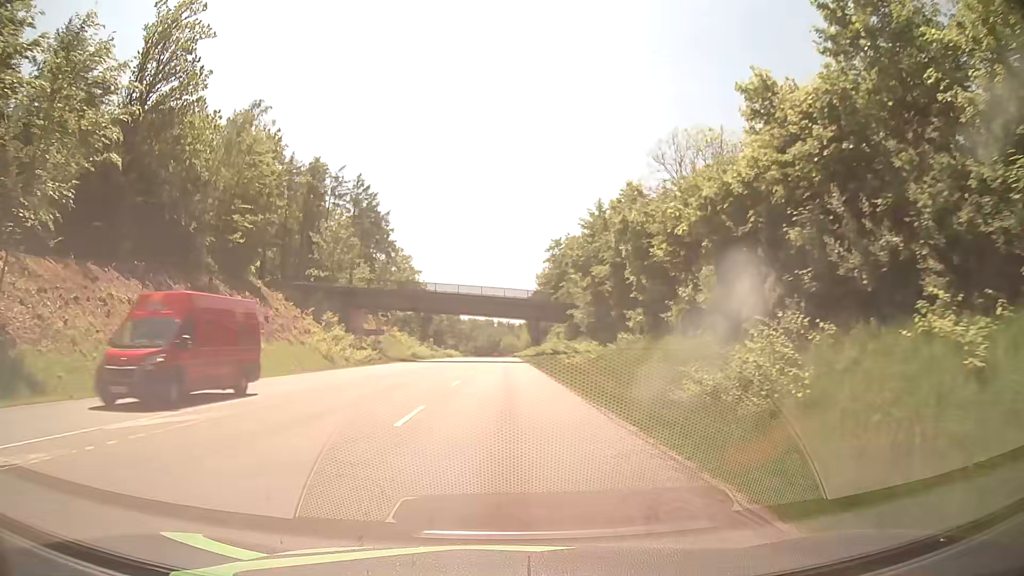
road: secondary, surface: asphalt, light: Day
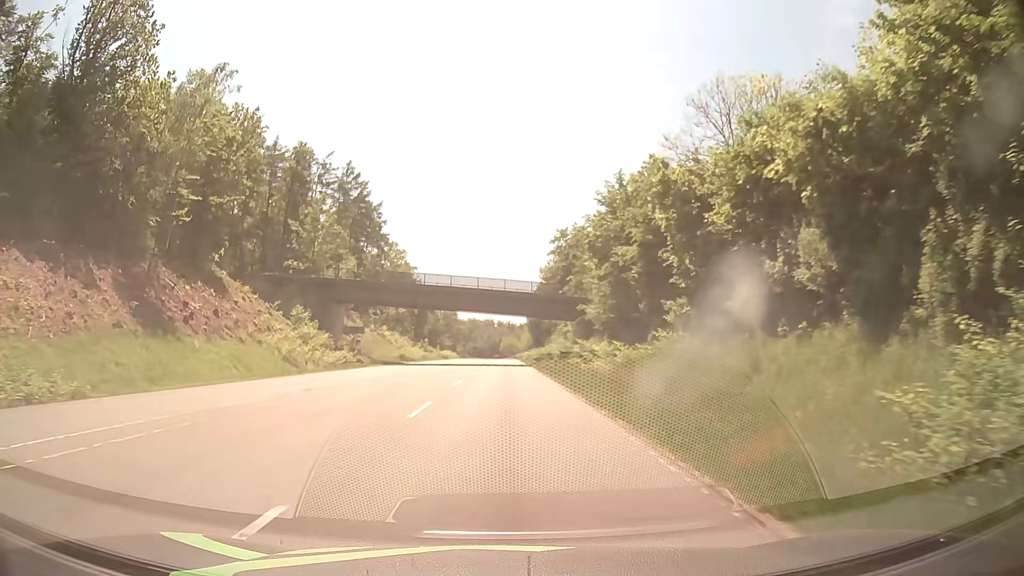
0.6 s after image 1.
(0.0, +10.1) m; 0°
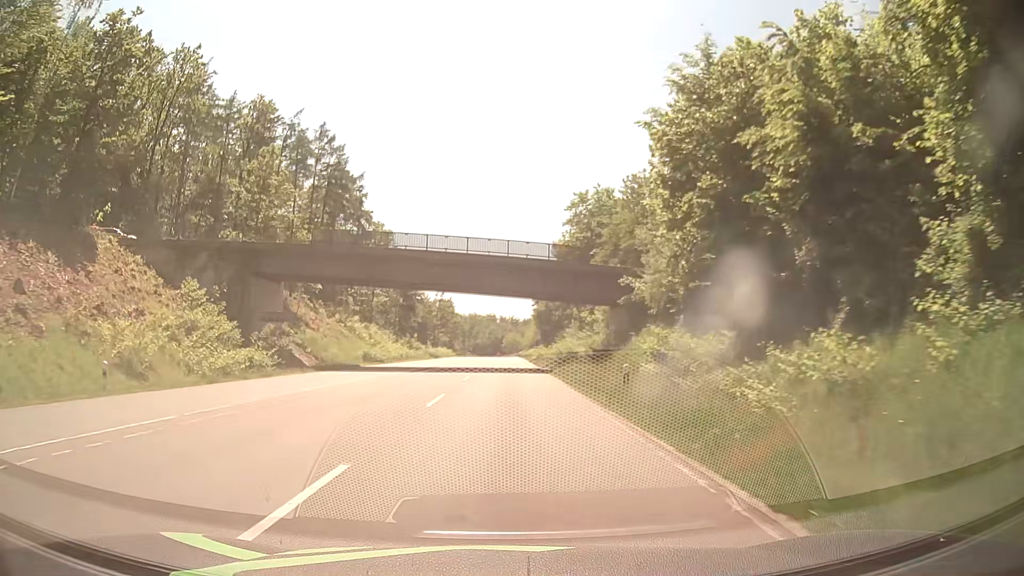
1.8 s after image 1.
(-0.2, +21.2) m; -1°
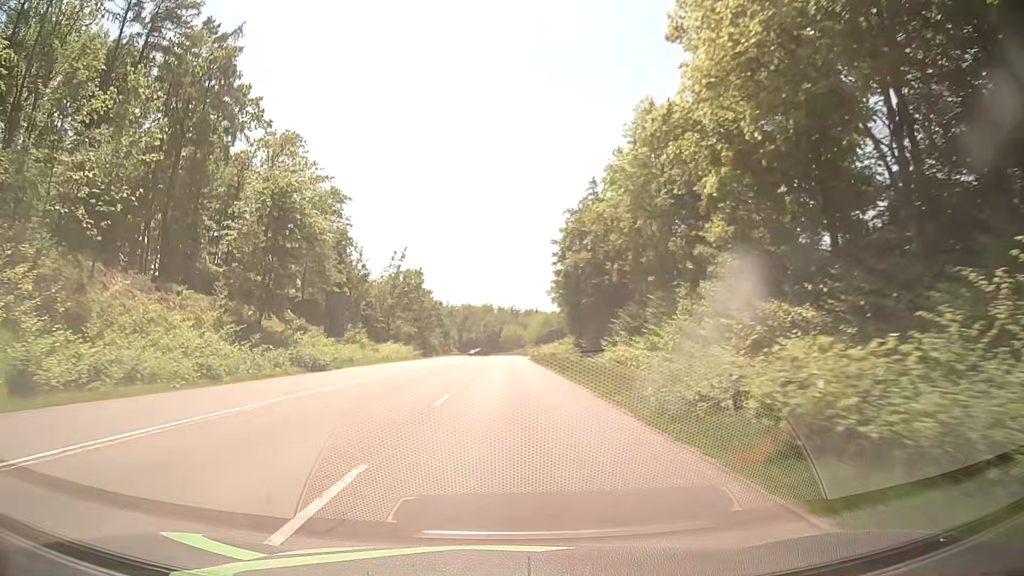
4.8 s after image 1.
(+0.1, +58.6) m; 0°
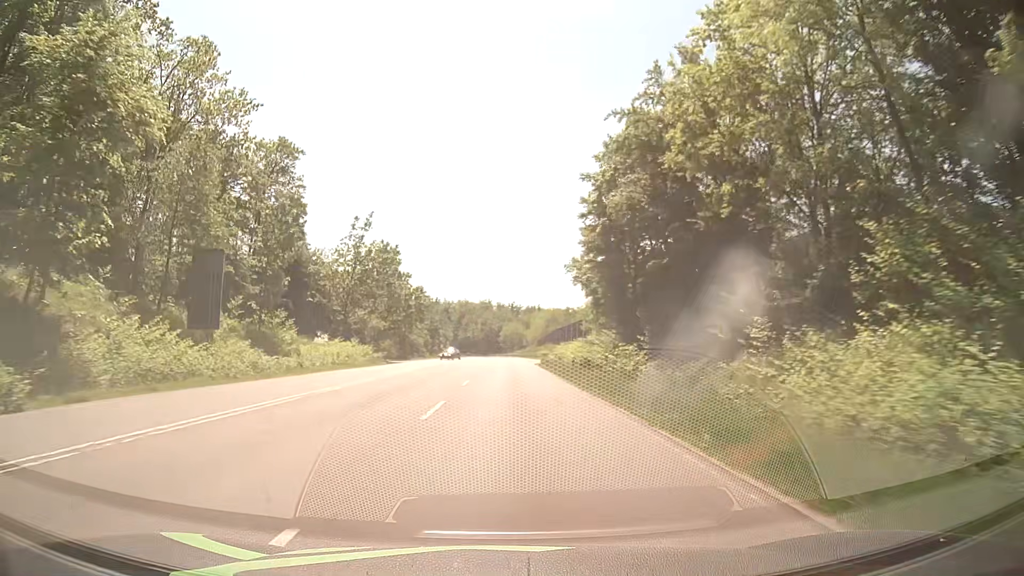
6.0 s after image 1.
(0.0, +25.5) m; 0°
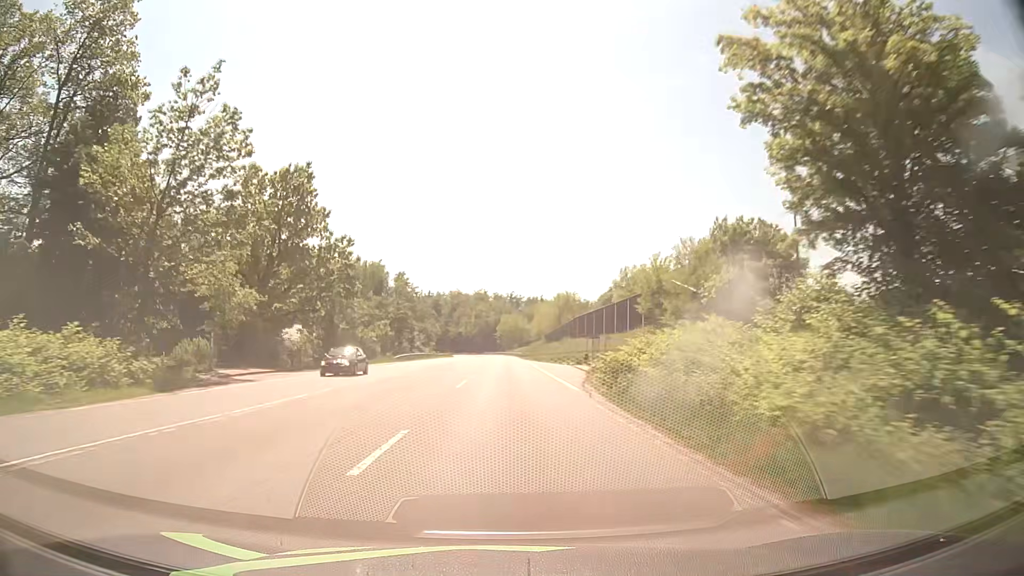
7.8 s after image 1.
(0.0, +40.3) m; 0°
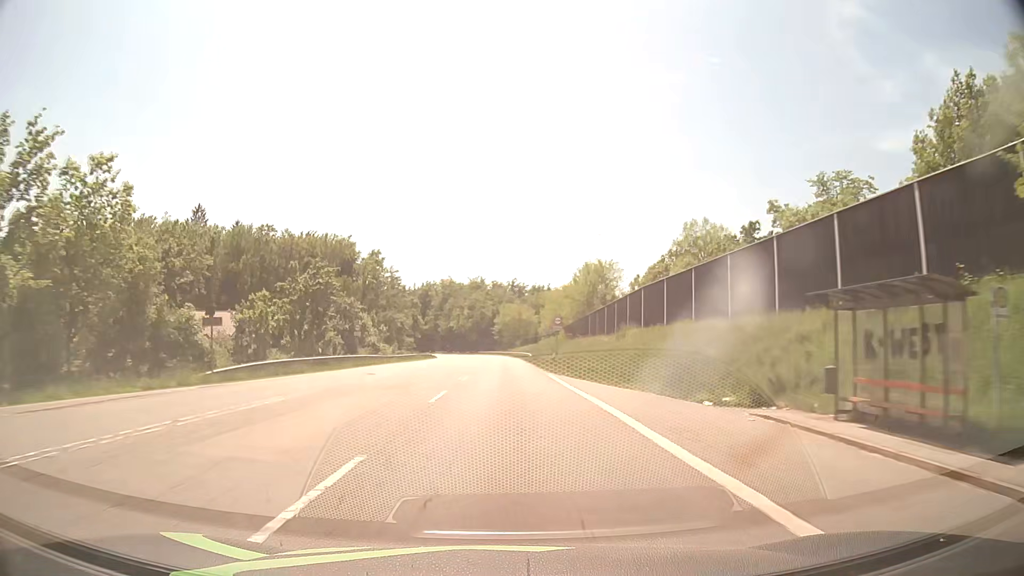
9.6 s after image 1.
(0.0, +42.6) m; 0°
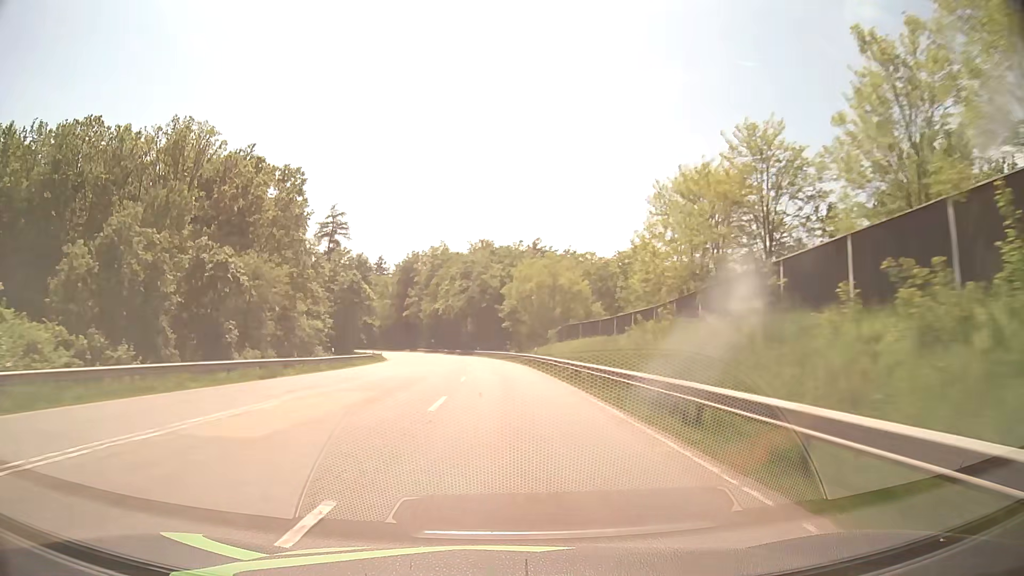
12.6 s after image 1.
(-0.5, +75.3) m; -1°
(0, +10) (0, +20) (0, +30) (-1, +40) (-1, +50) (-2, +60) (-3, +70) (-5, +80) (-6, +90) (-8, +99) m
